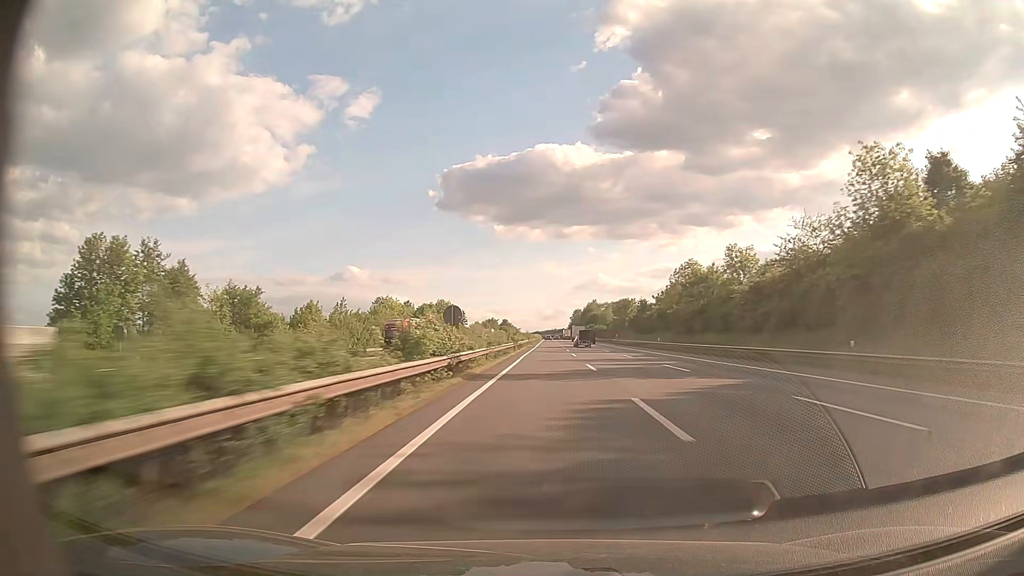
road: motorway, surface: asphalt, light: Day
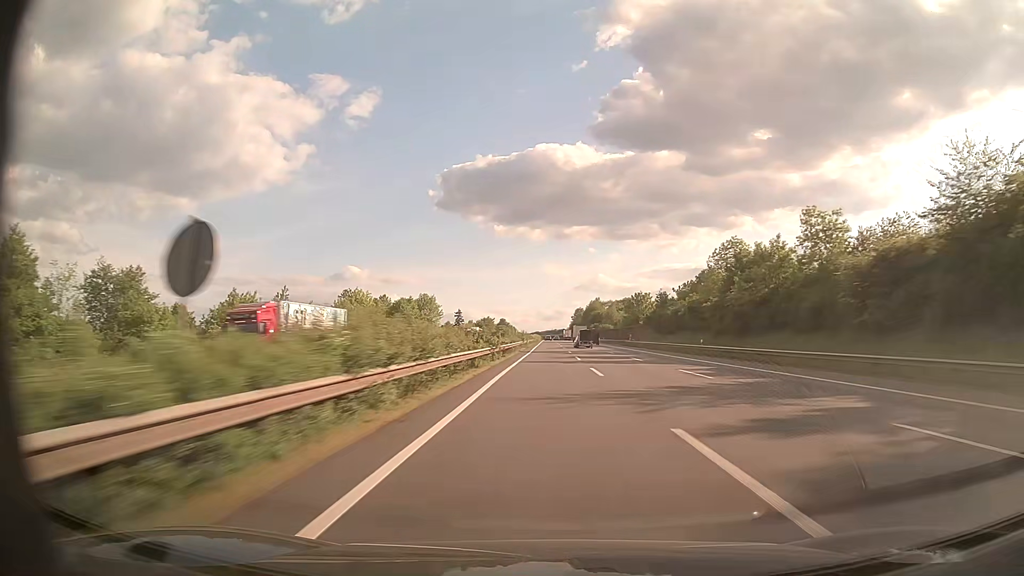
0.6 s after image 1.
(0.0, +22.6) m; 0°
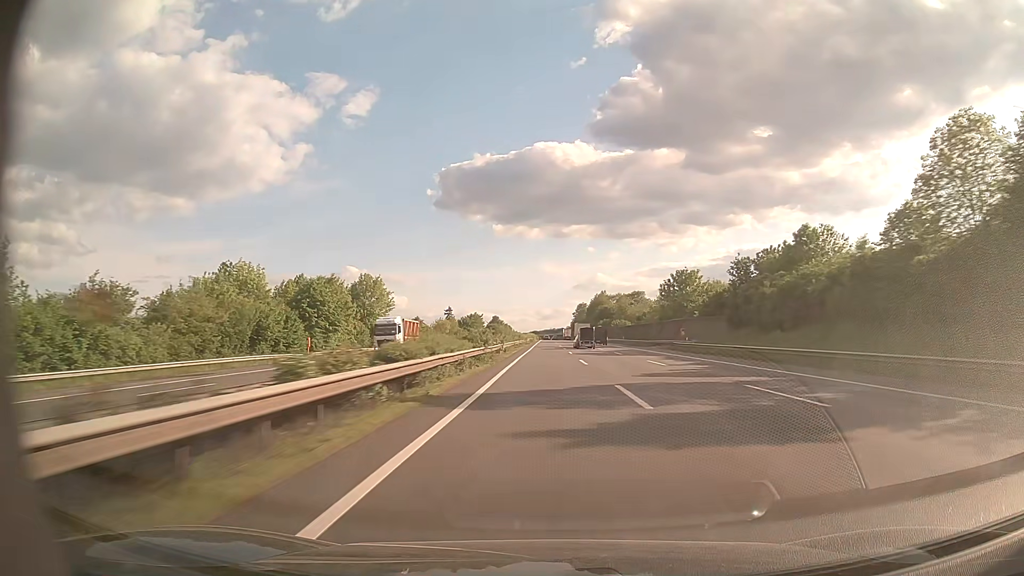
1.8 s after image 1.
(0.0, +45.2) m; 0°
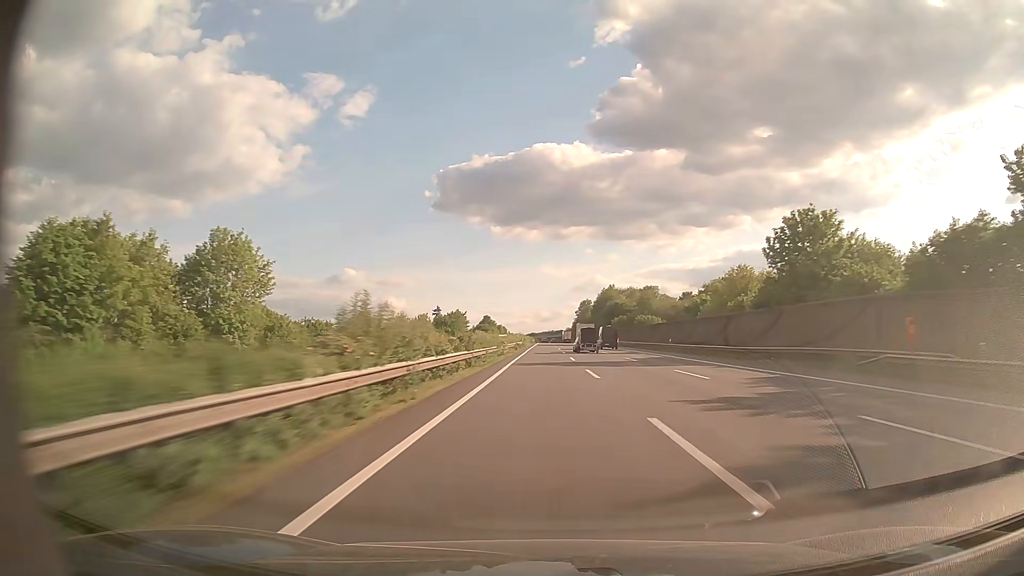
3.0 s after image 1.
(+0.2, +45.1) m; 0°
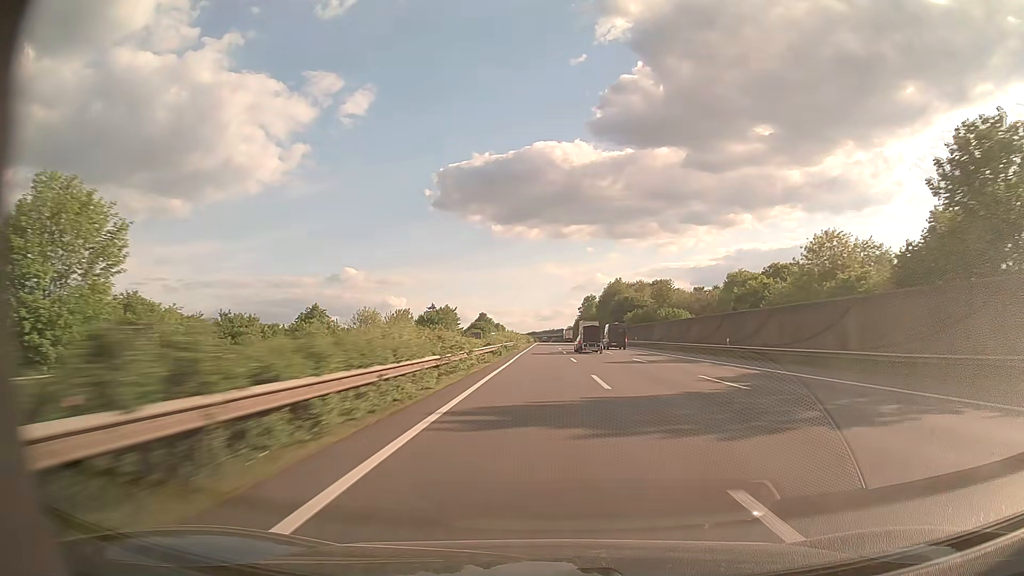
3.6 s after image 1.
(0.0, +22.5) m; 0°
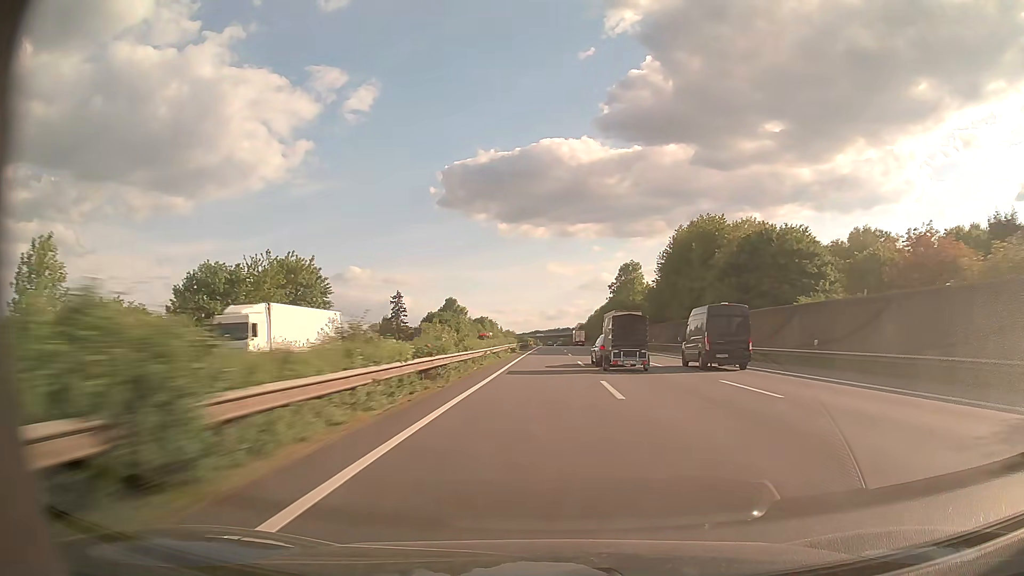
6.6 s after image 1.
(-0.3, +112.2) m; 0°
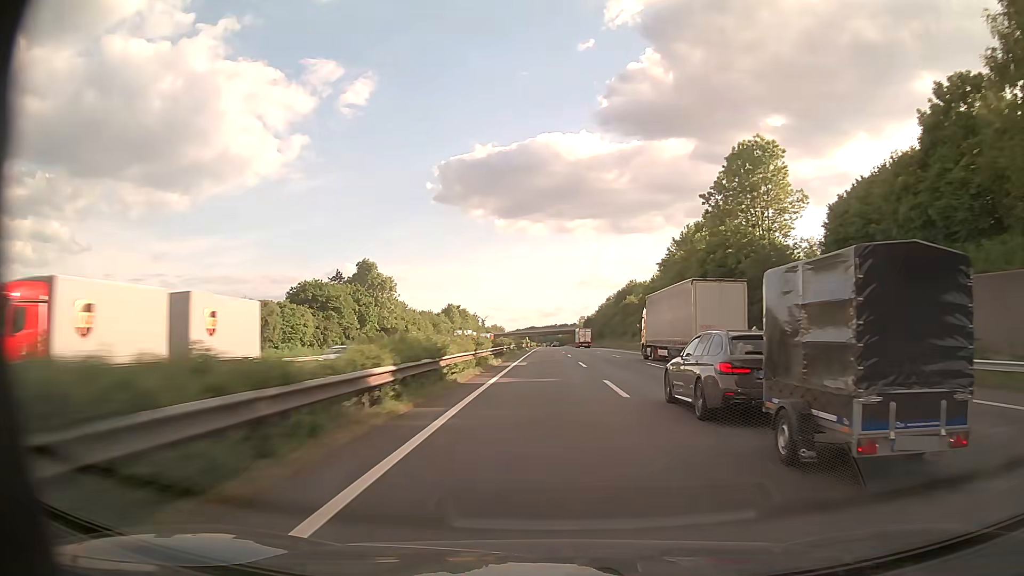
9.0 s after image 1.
(-0.1, +89.0) m; 0°
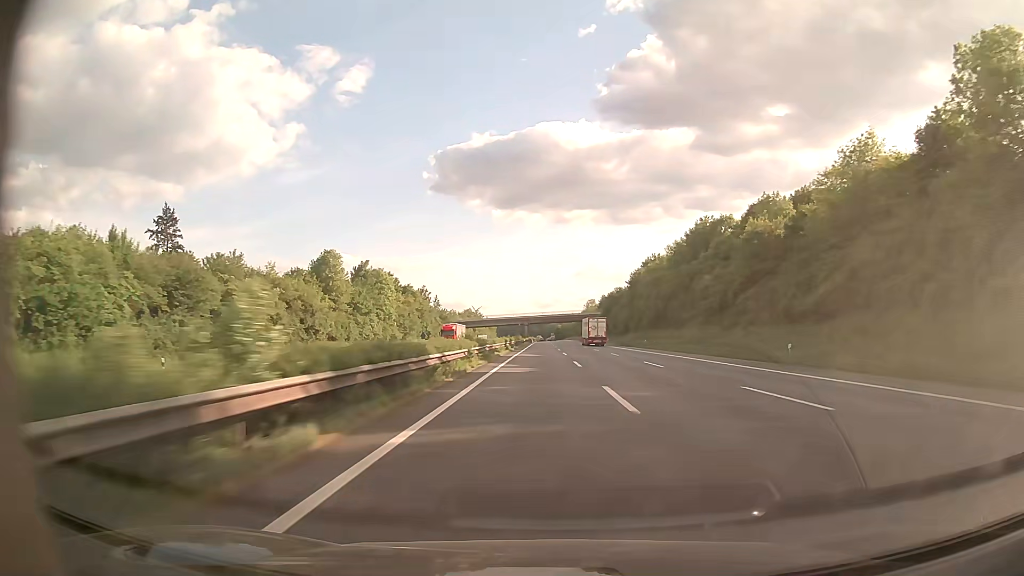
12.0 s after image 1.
(0.0, +111.3) m; 0°
(0, +10) (0, +20) (0, +30) (0, +40) (+1, +50) (+1, +60) (+1, +70) (+1, +80) (+2, +90) (+2, +100) m
